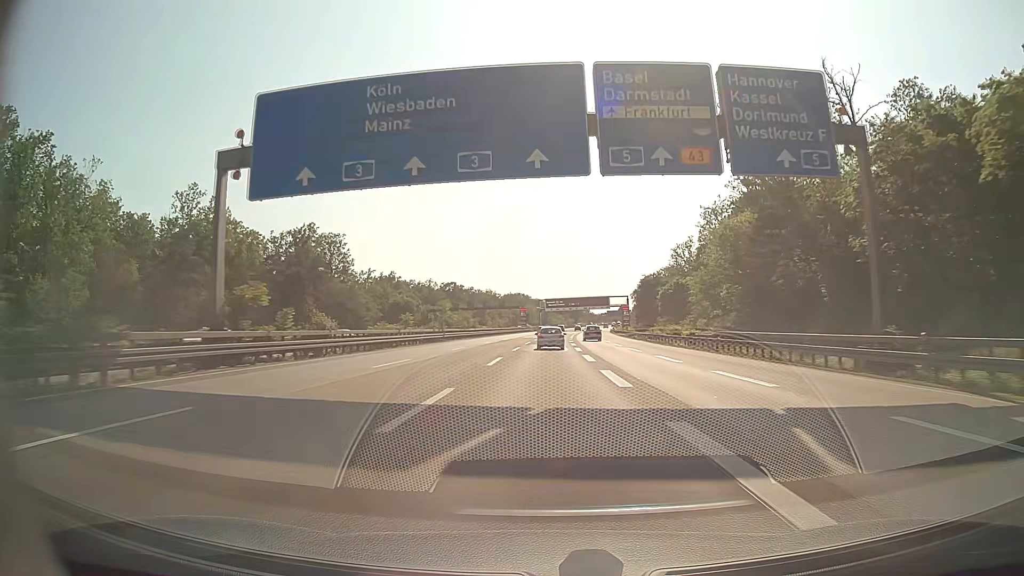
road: motorway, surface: asphalt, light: Day
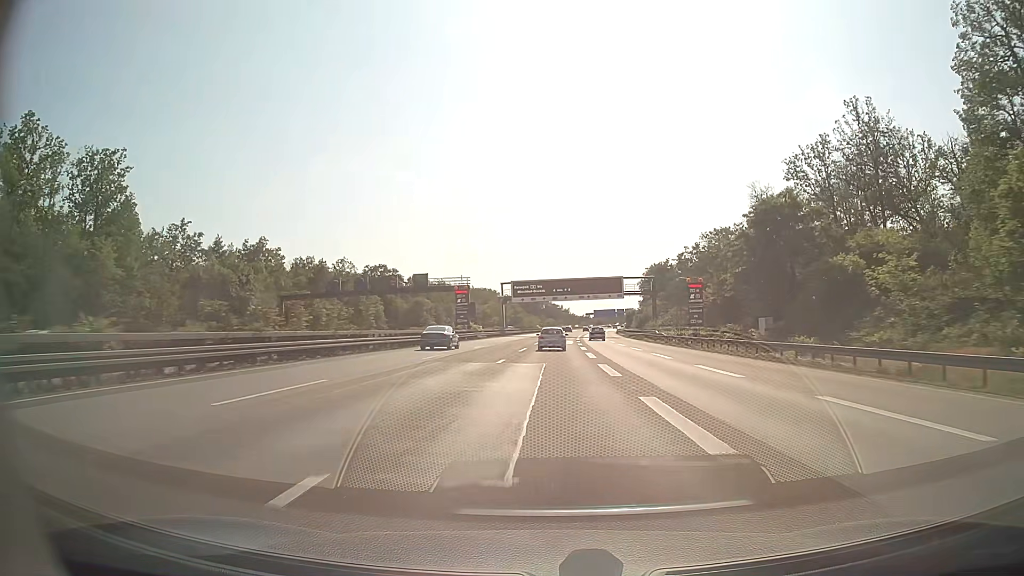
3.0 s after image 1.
(+1.5, +82.9) m; +2°
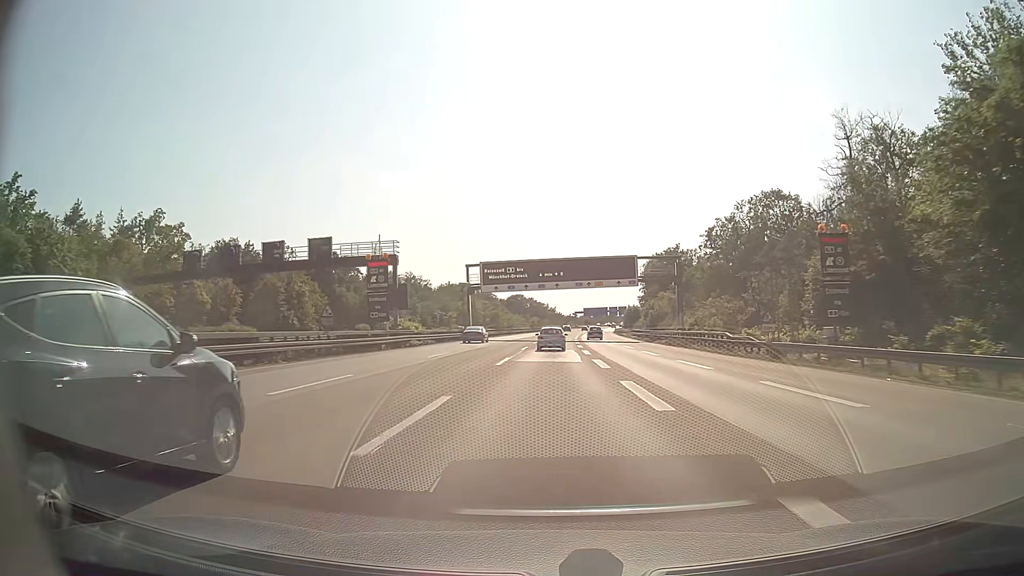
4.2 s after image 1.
(+0.4, +33.0) m; +1°
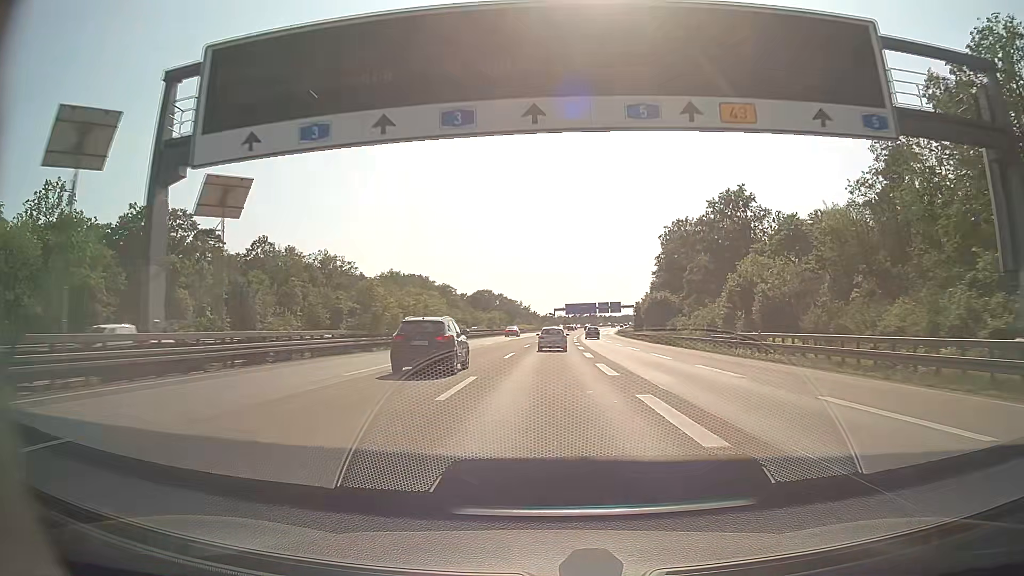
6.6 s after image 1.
(+1.2, +65.6) m; +2°
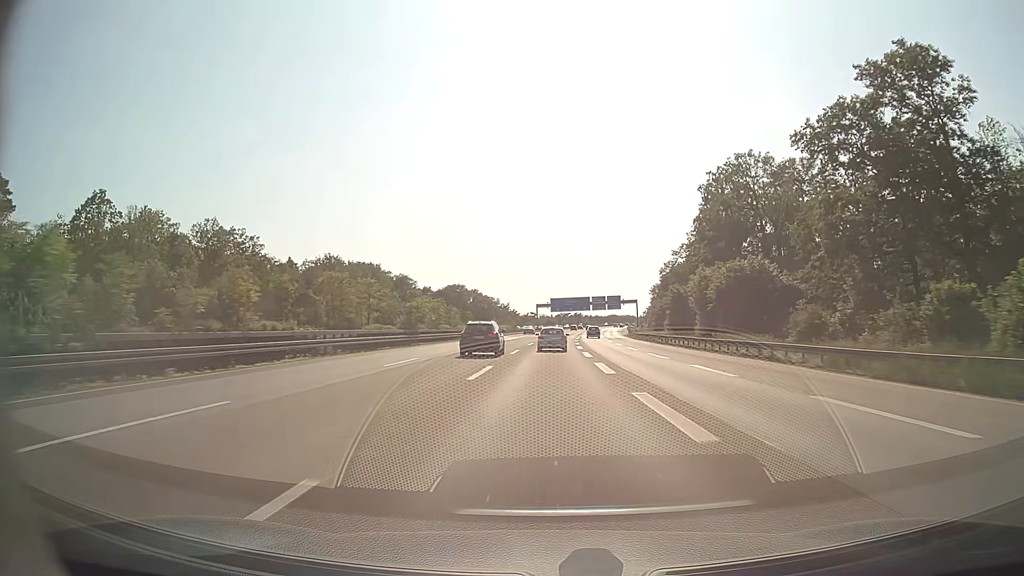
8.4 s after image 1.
(+0.8, +48.8) m; +2°
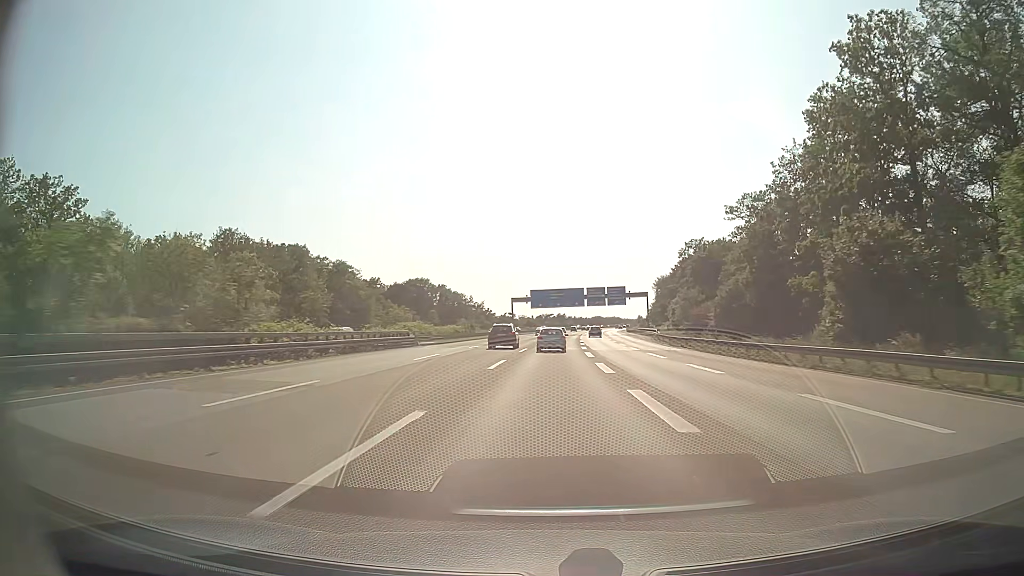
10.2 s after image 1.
(+0.8, +48.5) m; +2°
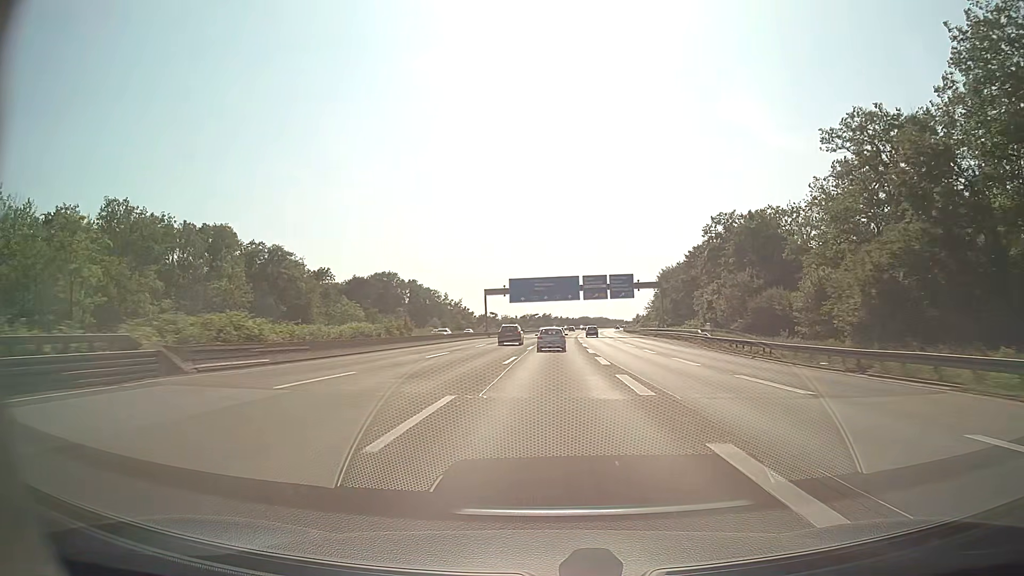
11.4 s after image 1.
(+0.4, +32.2) m; +1°
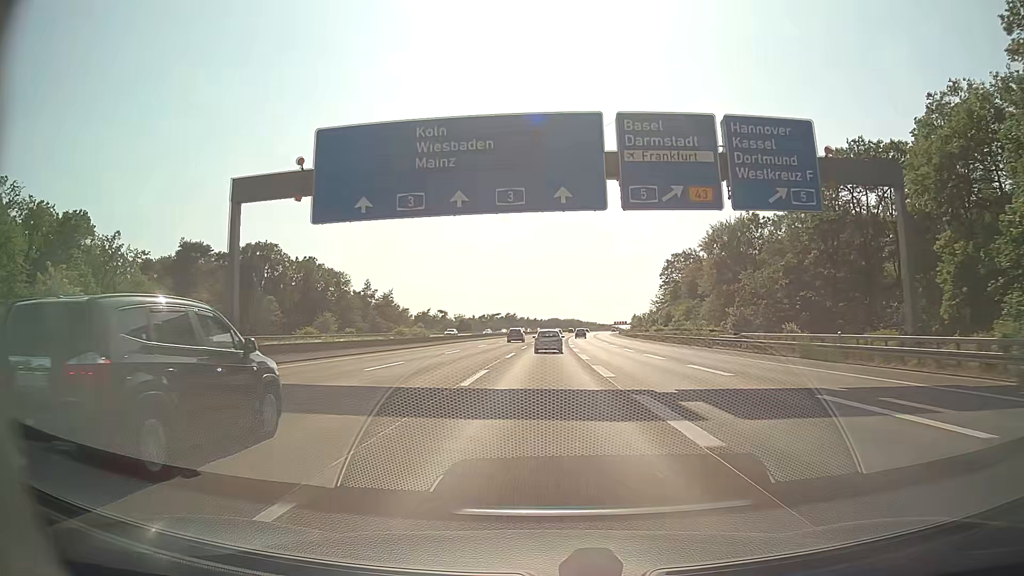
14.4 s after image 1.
(+2.4, +80.5) m; +3°
(0, +10) (0, +20) (0, +30) (0, +40) (0, +50) (+1, +60) (+1, +70) (+1, +80) (+2, +90) (+2, +100) m
